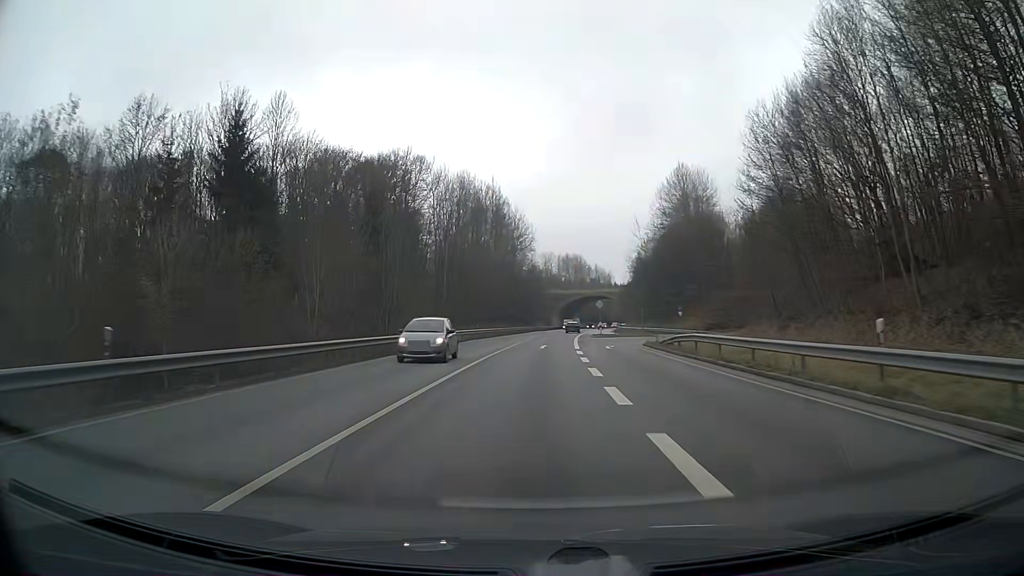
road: primary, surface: asphalt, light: Day
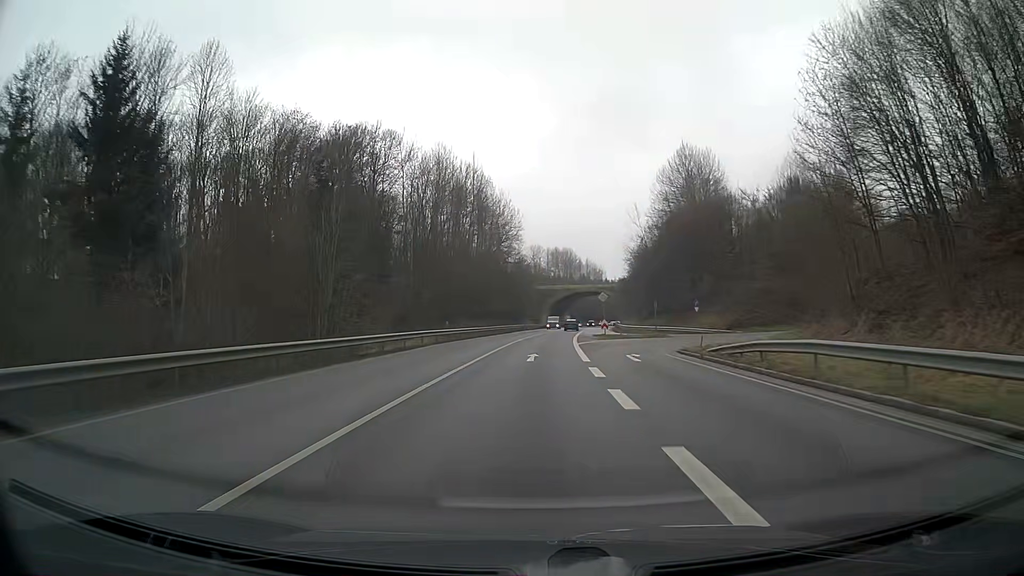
(+0.1, +13.1) m; +1°
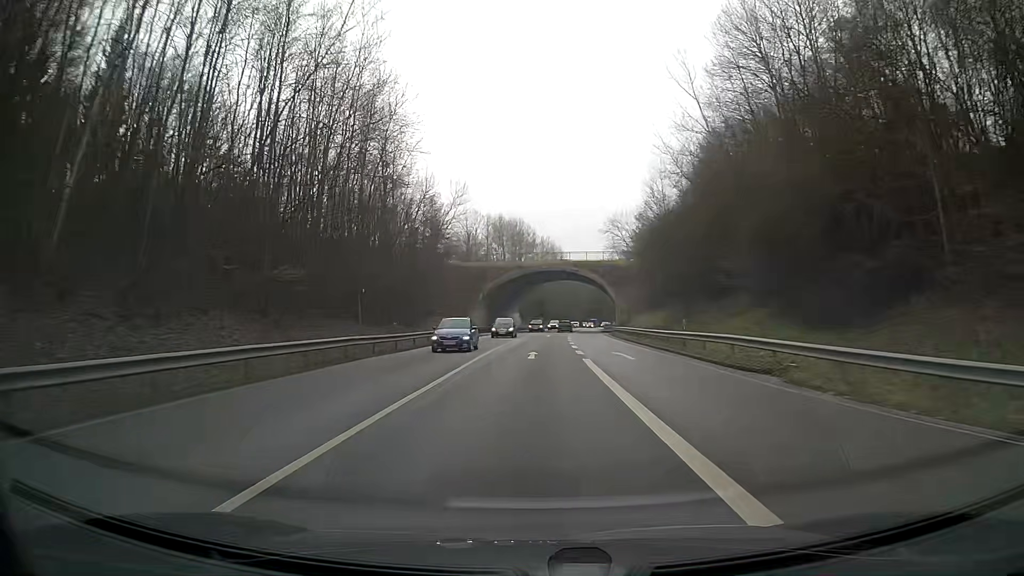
(+2.6, +65.4) m; +4°
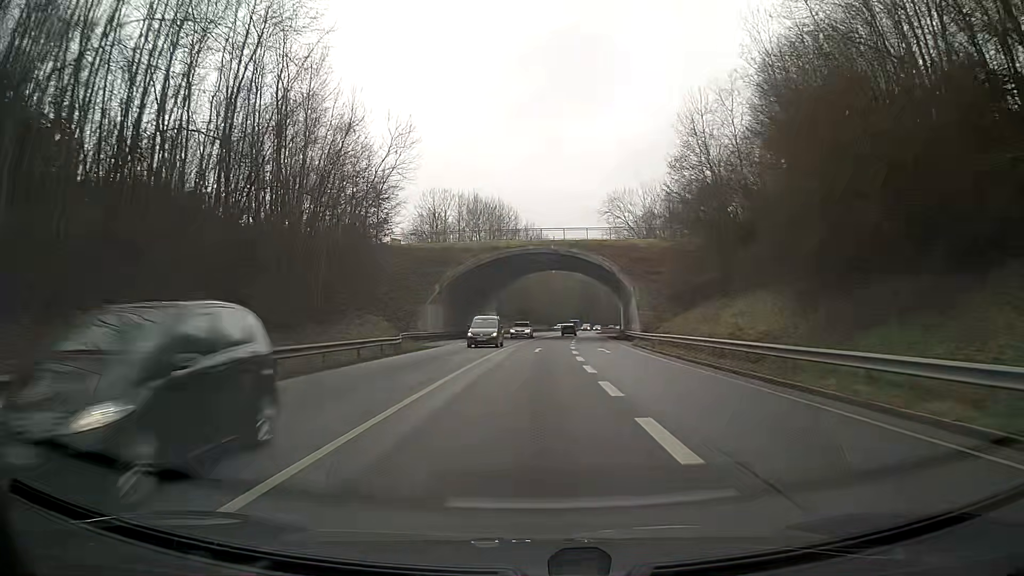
(+0.3, +25.9) m; +1°
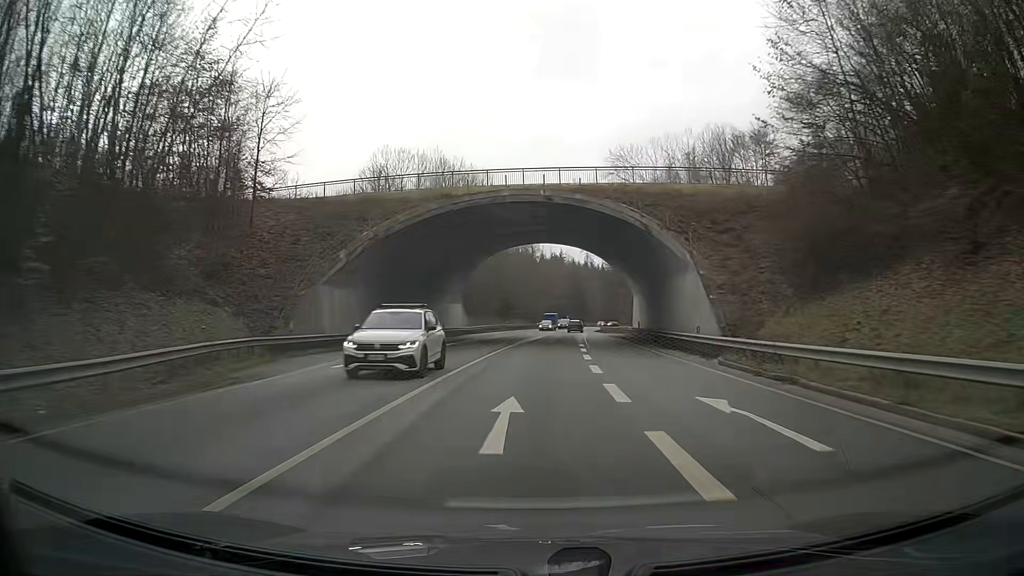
(+0.4, +25.7) m; +2°
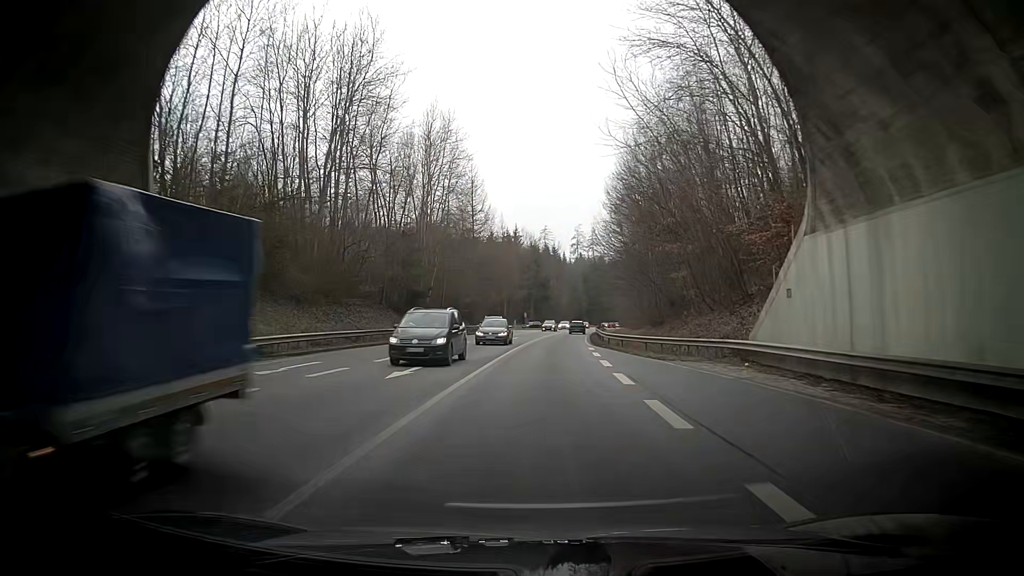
(+1.8, +50.9) m; +4°
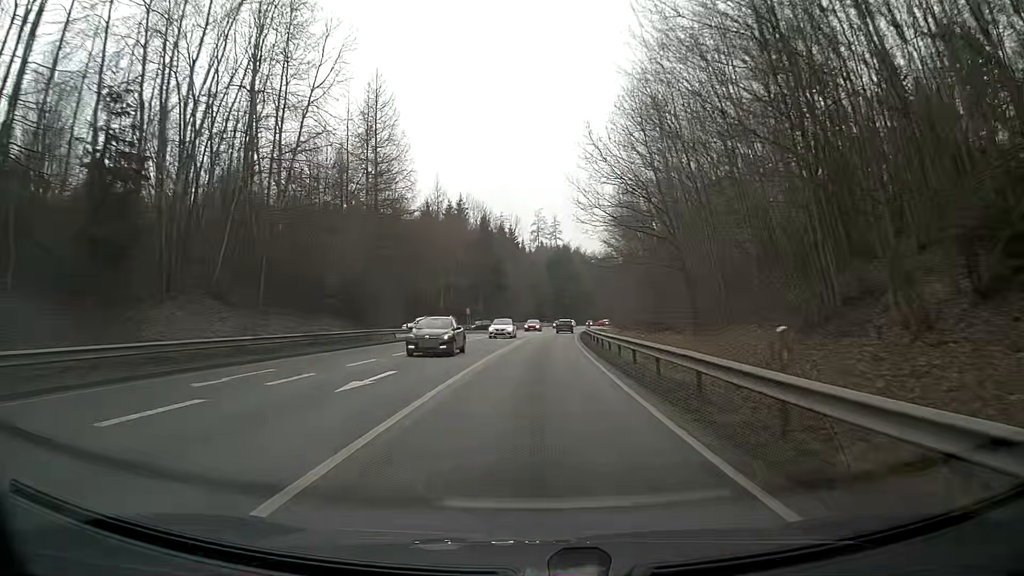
(+1.1, +37.7) m; +3°
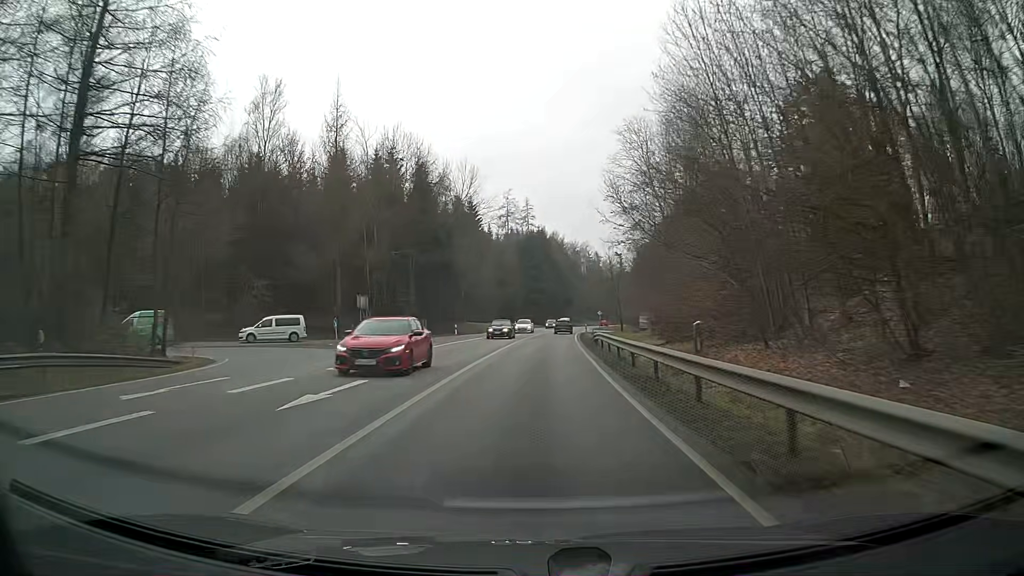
(+0.7, +37.4) m; +2°
